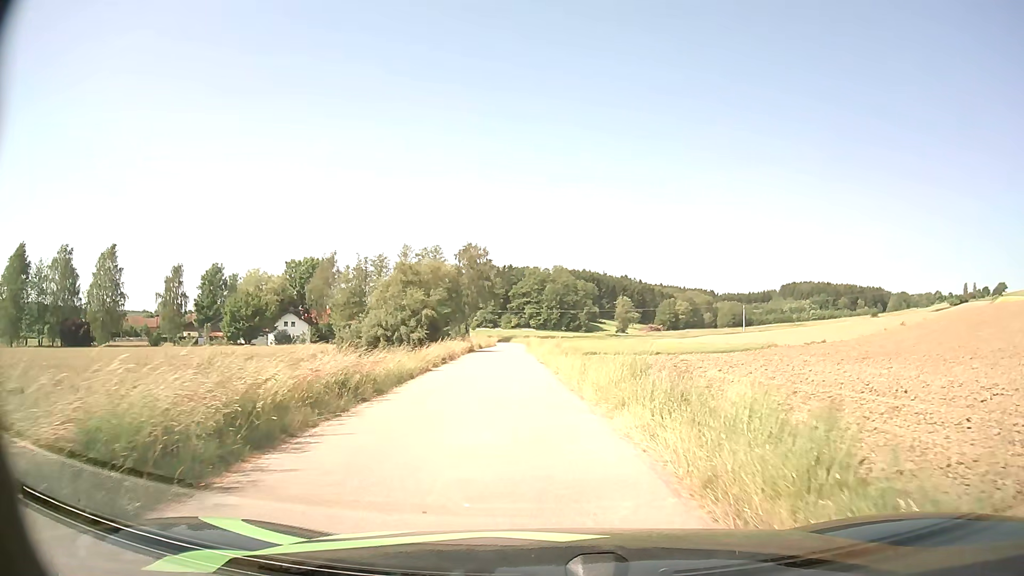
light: Day
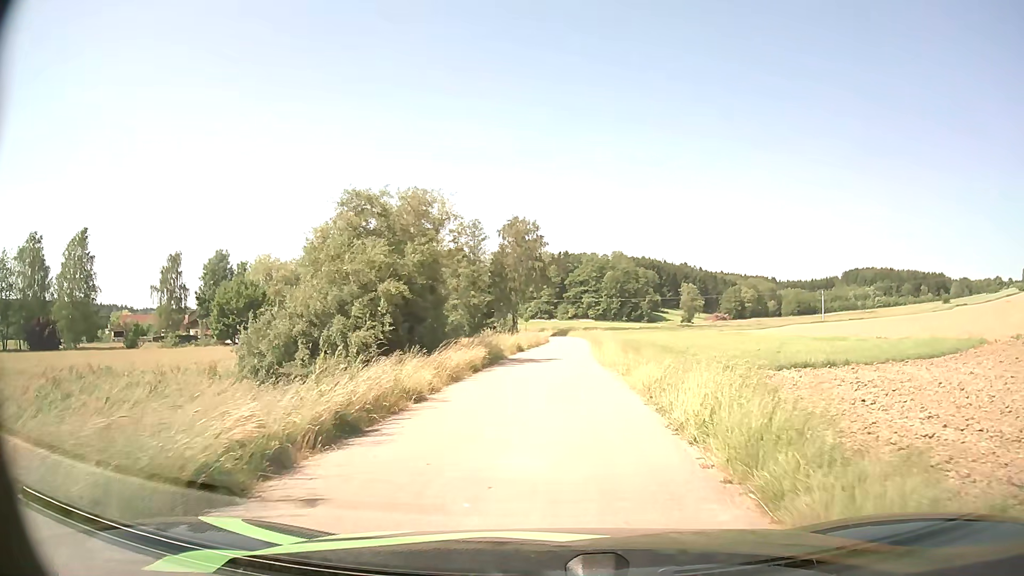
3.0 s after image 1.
(-1.3, +22.7) m; -5°
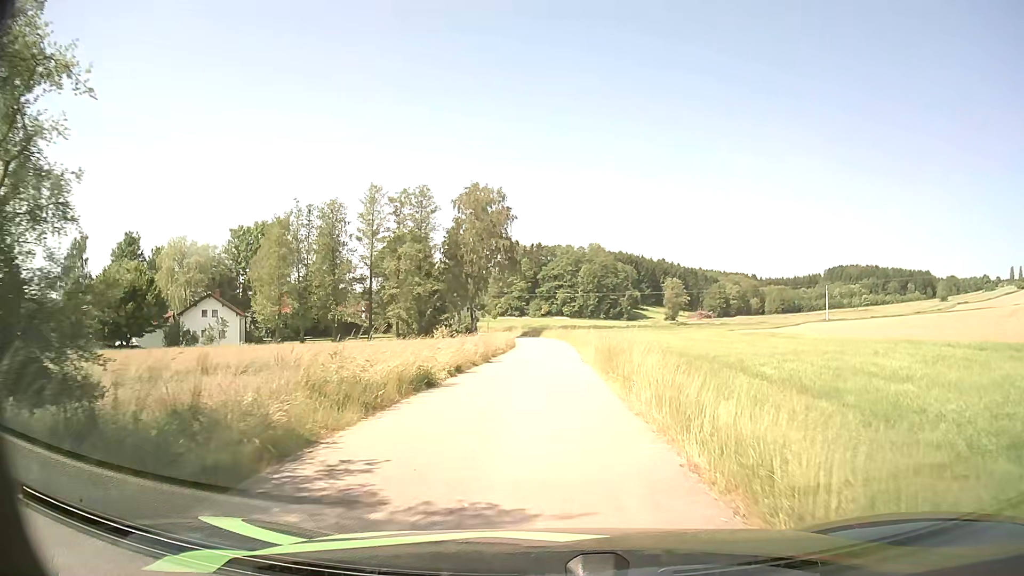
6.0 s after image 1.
(+0.3, +23.4) m; +2°
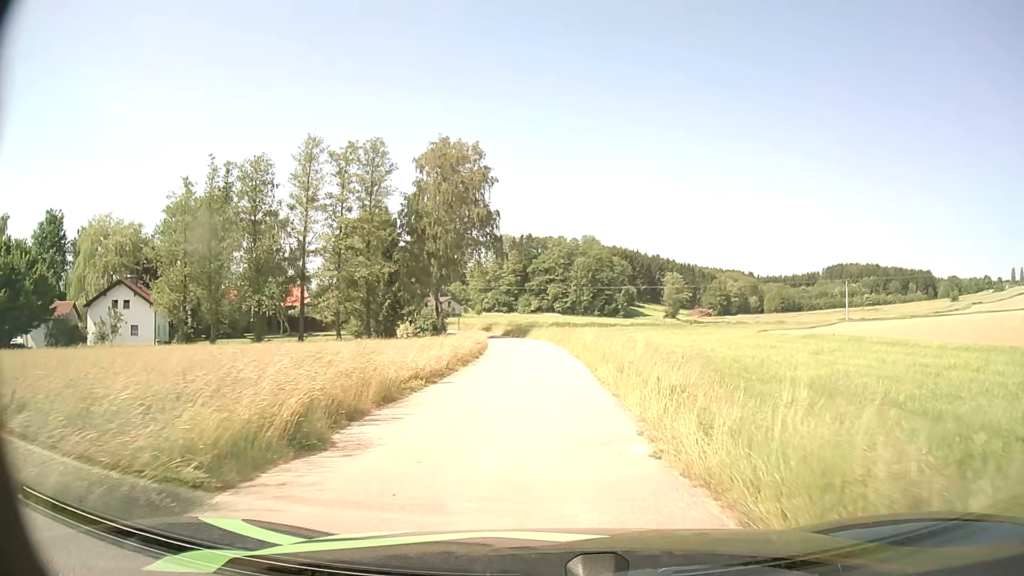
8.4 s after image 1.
(0.0, +19.1) m; +1°
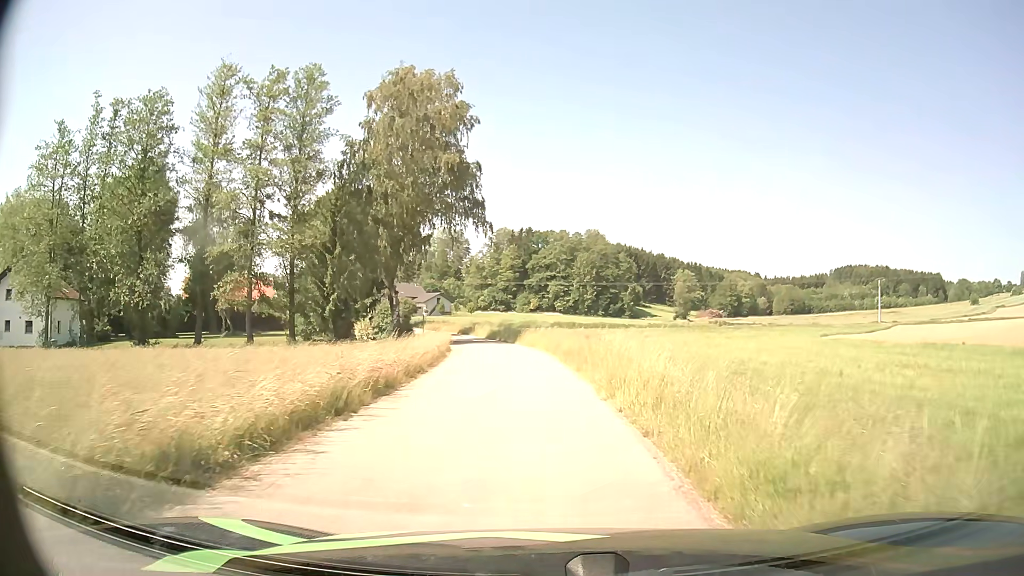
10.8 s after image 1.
(0.0, +18.0) m; 0°
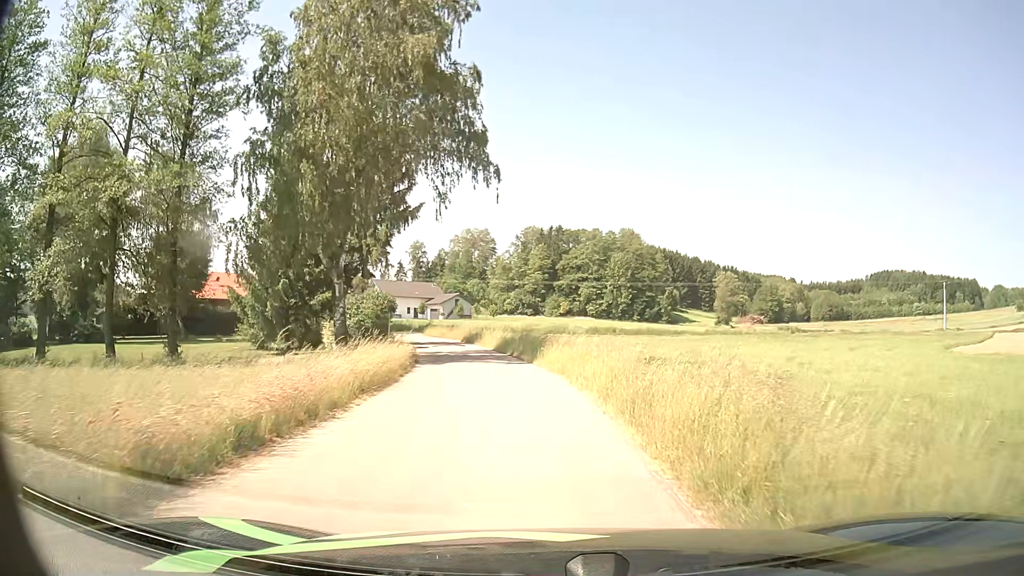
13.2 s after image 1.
(-0.3, +17.1) m; -2°
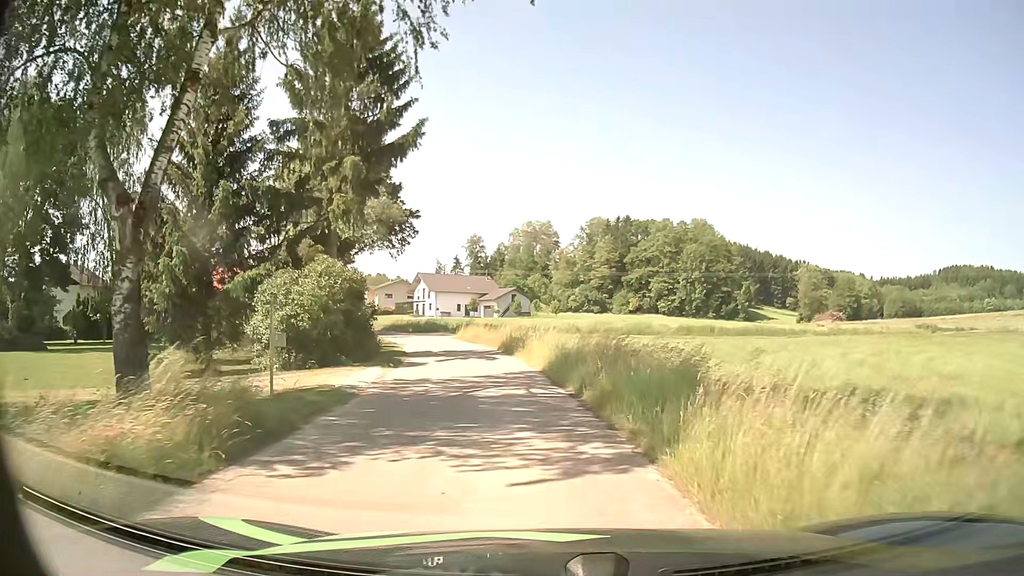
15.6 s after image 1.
(-0.8, +17.4) m; -5°
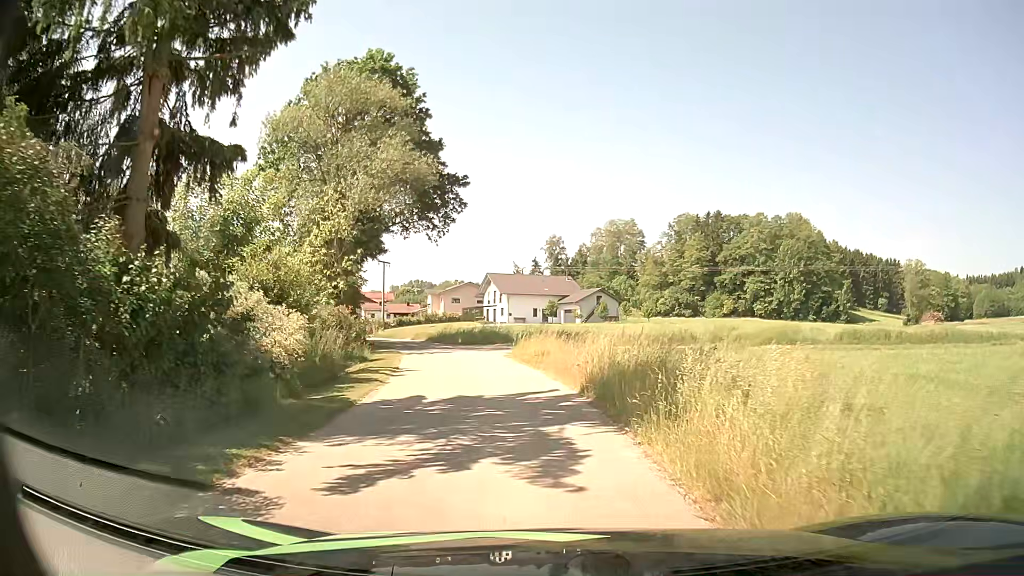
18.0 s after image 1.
(-1.2, +17.2) m; -7°
